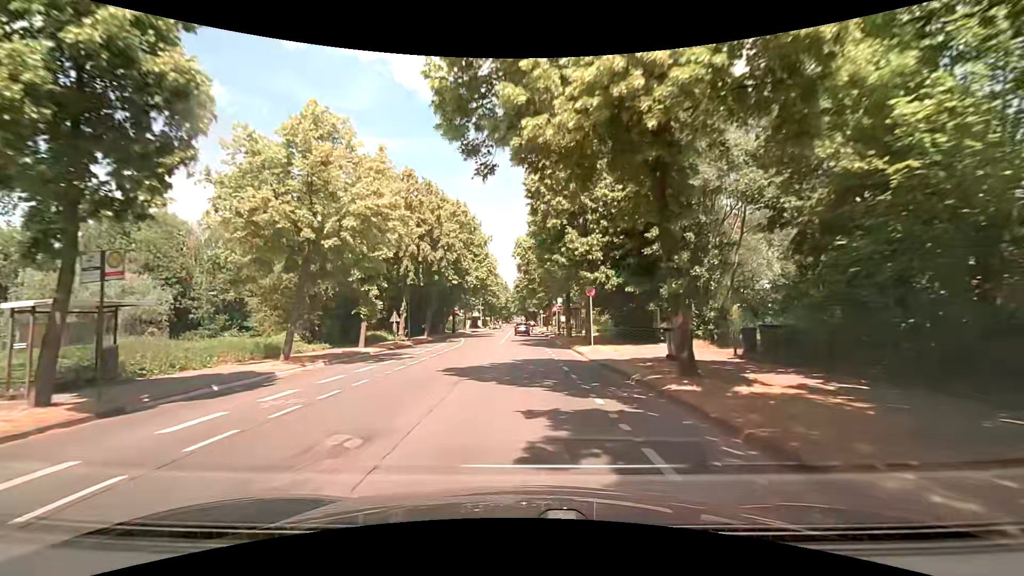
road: secondary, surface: asphalt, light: Day
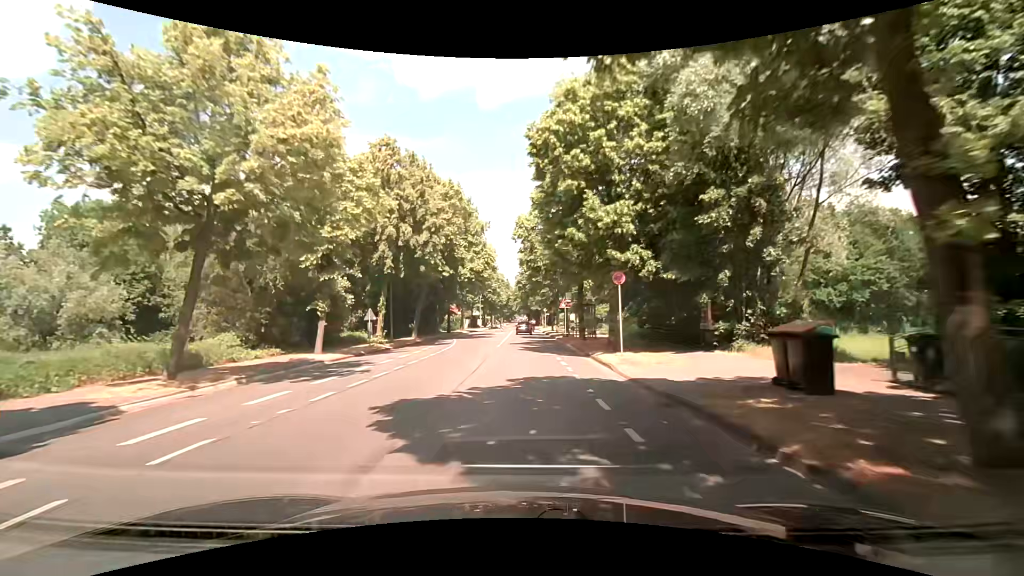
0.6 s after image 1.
(-0.1, +6.8) m; -1°
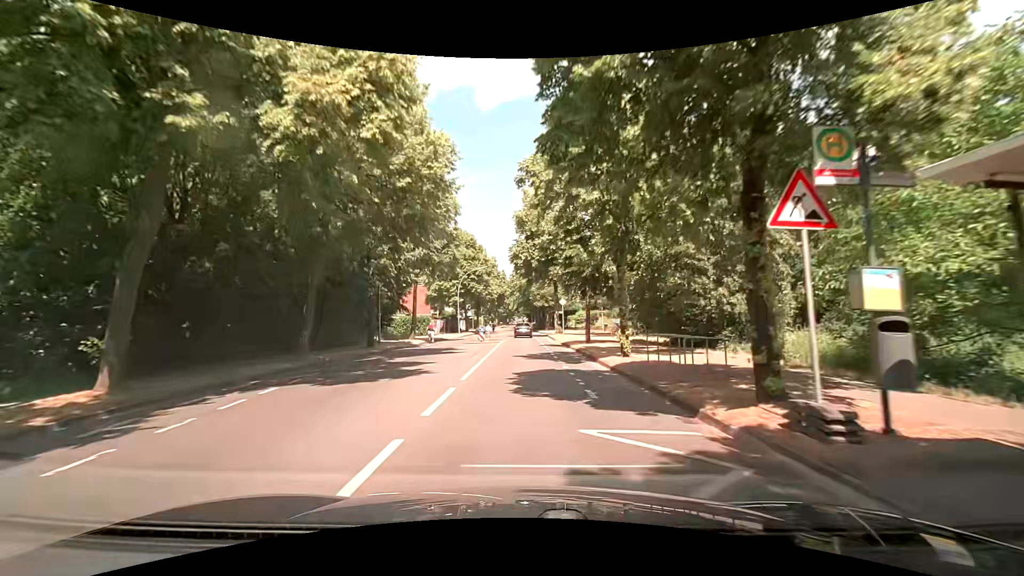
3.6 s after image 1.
(+0.1, +33.1) m; 0°
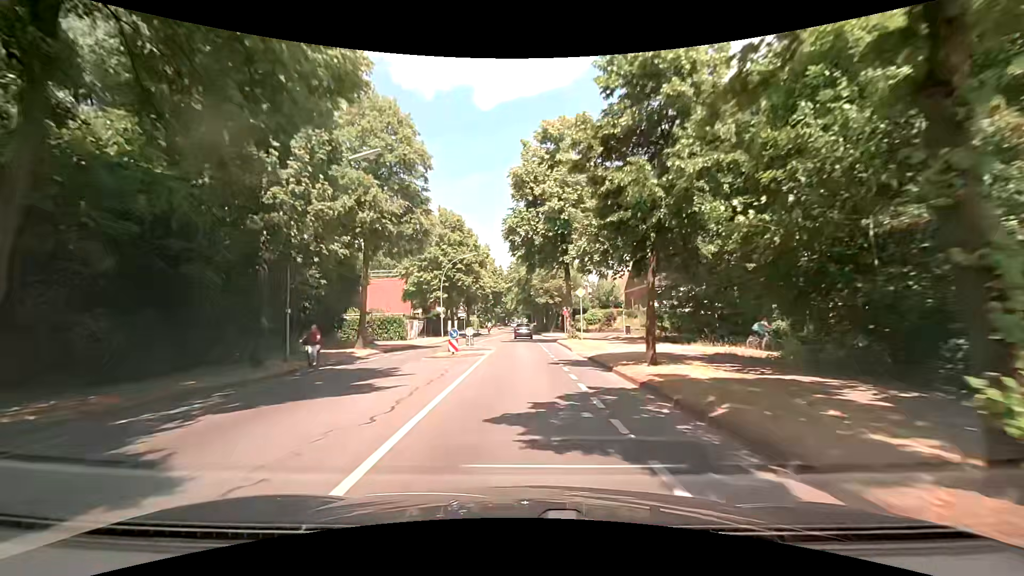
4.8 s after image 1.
(0.0, +13.5) m; 0°
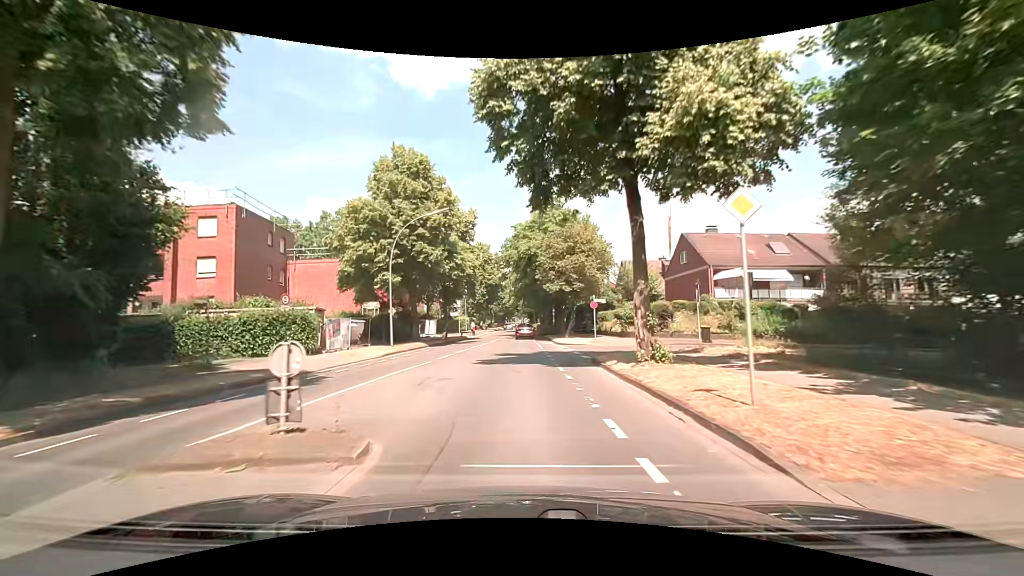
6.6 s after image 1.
(-0.1, +20.7) m; -1°
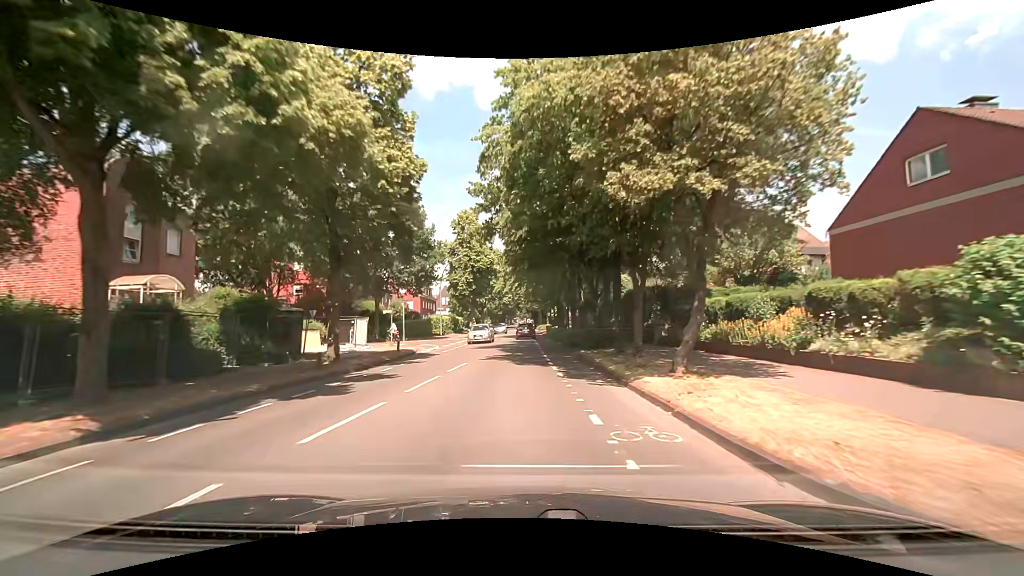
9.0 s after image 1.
(+0.3, +28.4) m; 0°
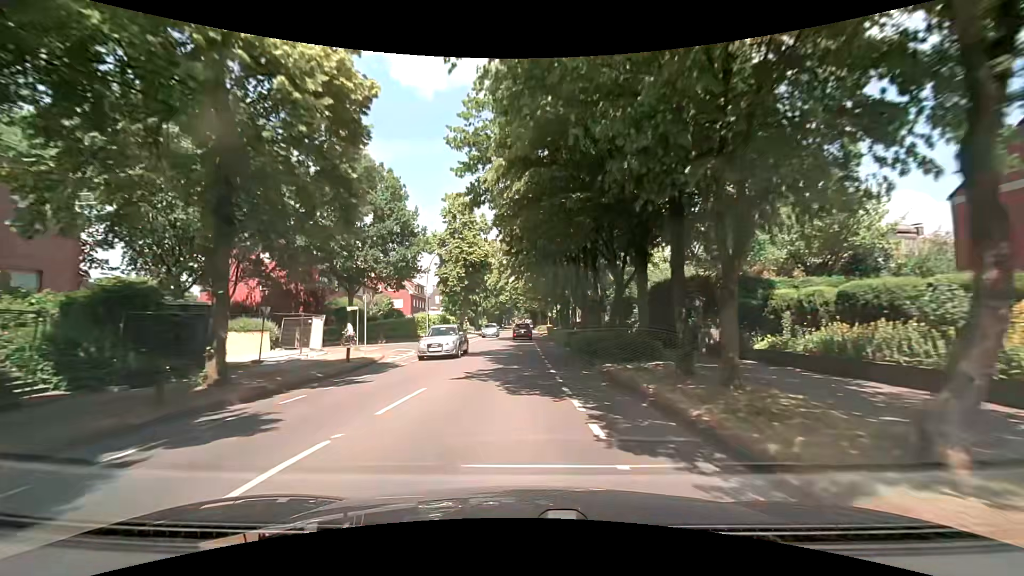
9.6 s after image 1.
(0.0, +7.2) m; 0°
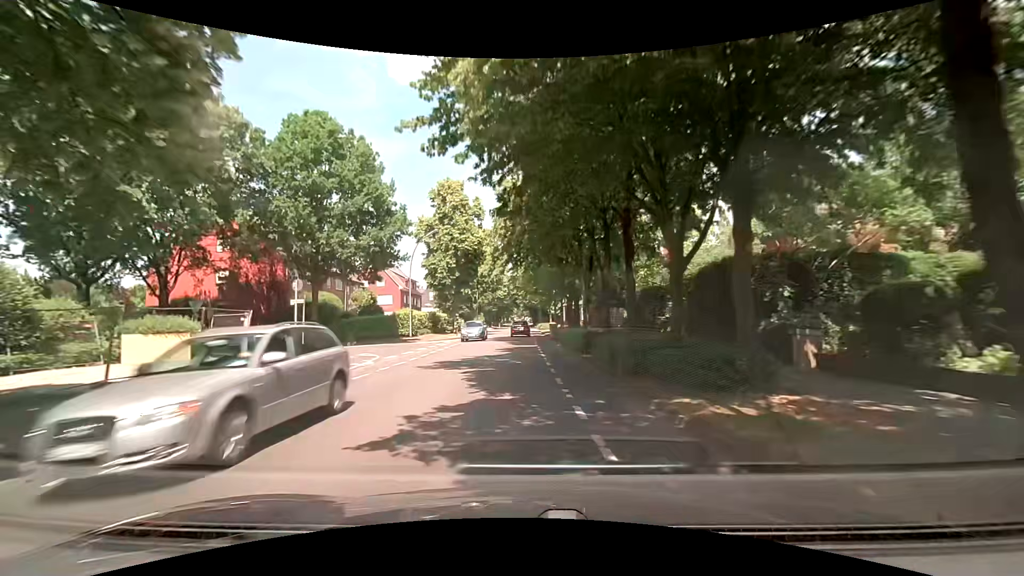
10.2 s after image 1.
(0.0, +7.2) m; 0°
(0, +10) (0, +20) (0, +30) (-1, +40) (-1, +50) (-1, +60) (-1, +70) (-1, +80) (-1, +90) (-1, +100) m
